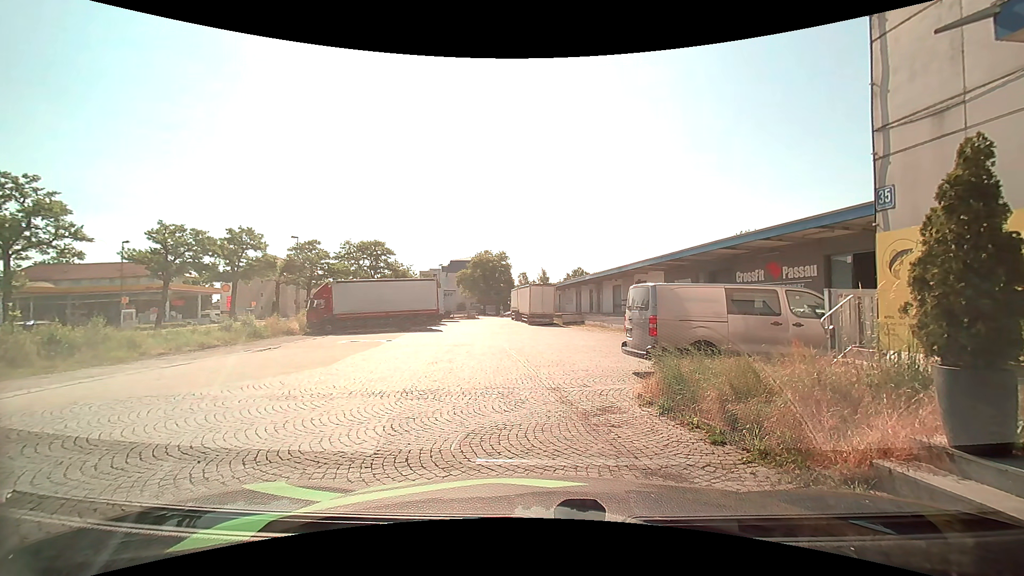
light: Day
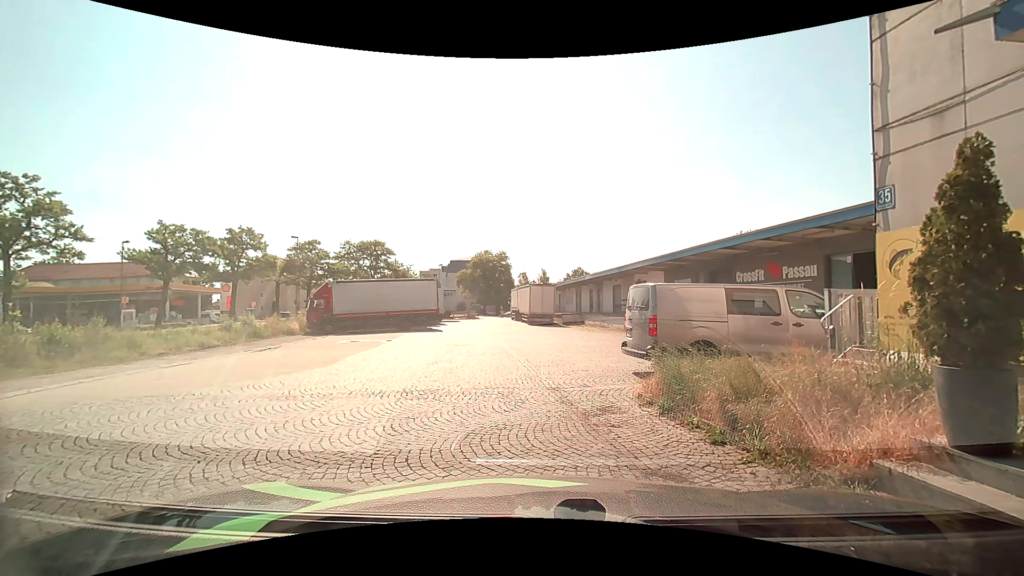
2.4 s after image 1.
(0.0, 0.0) m; 0°
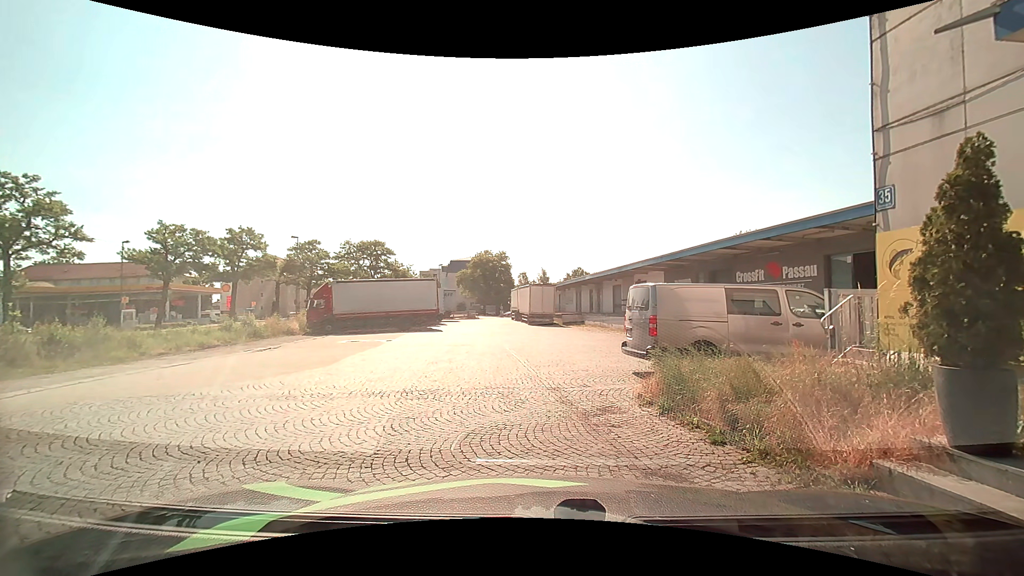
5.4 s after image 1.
(0.0, 0.0) m; 0°
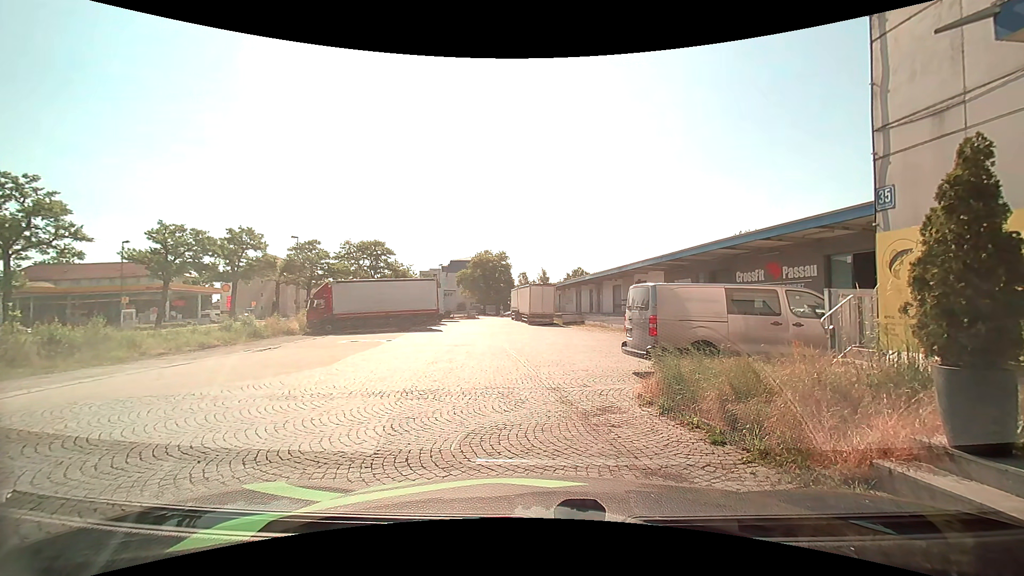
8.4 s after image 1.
(0.0, 0.0) m; 0°
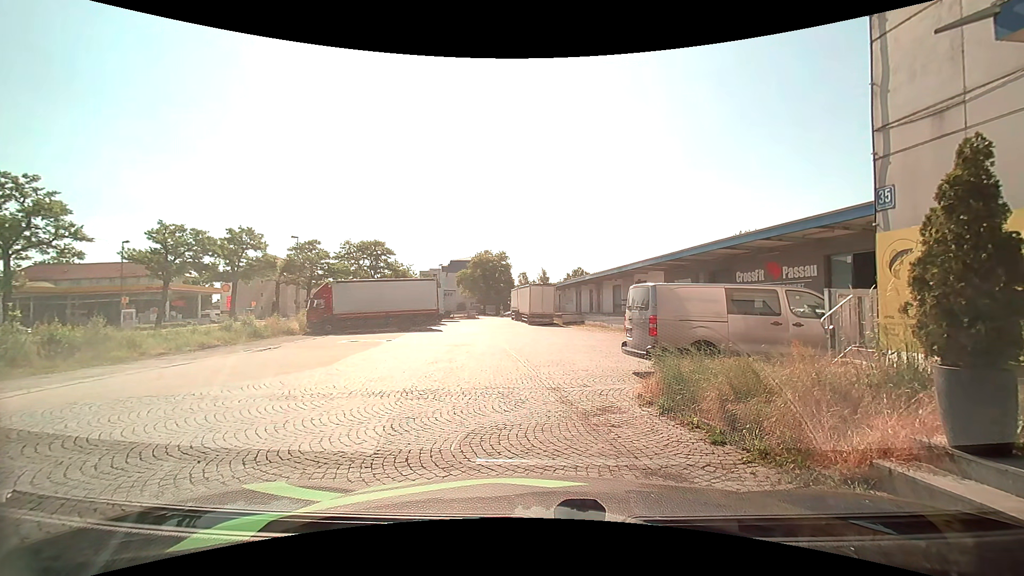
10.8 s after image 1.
(0.0, 0.0) m; 0°
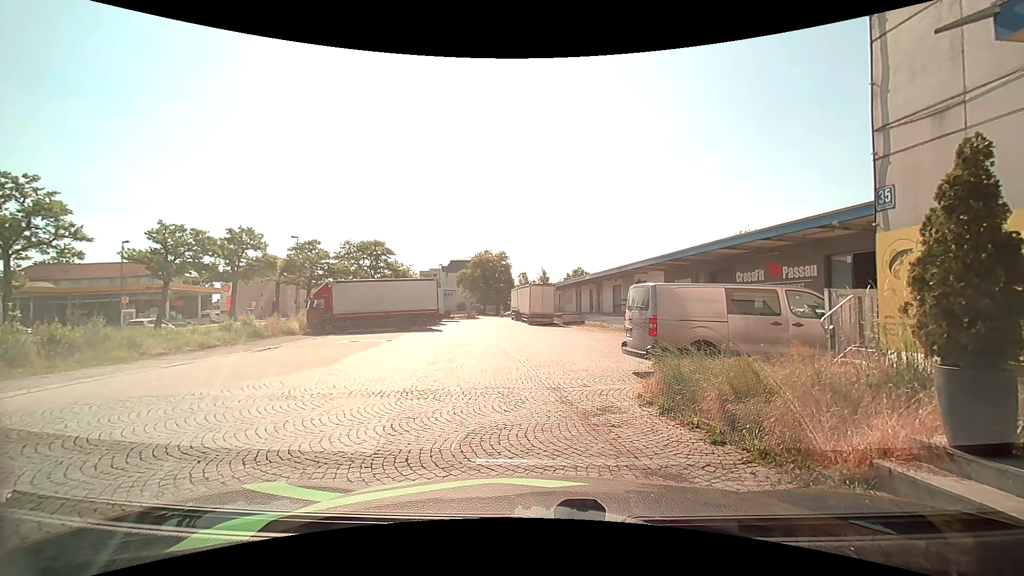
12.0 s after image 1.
(0.0, 0.0) m; 0°
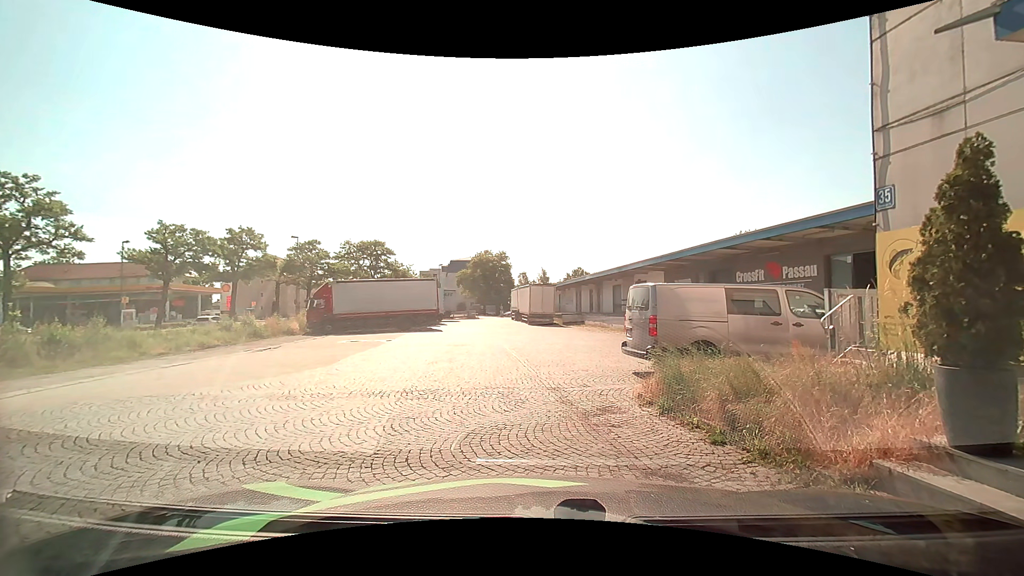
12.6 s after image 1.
(0.0, 0.0) m; 0°
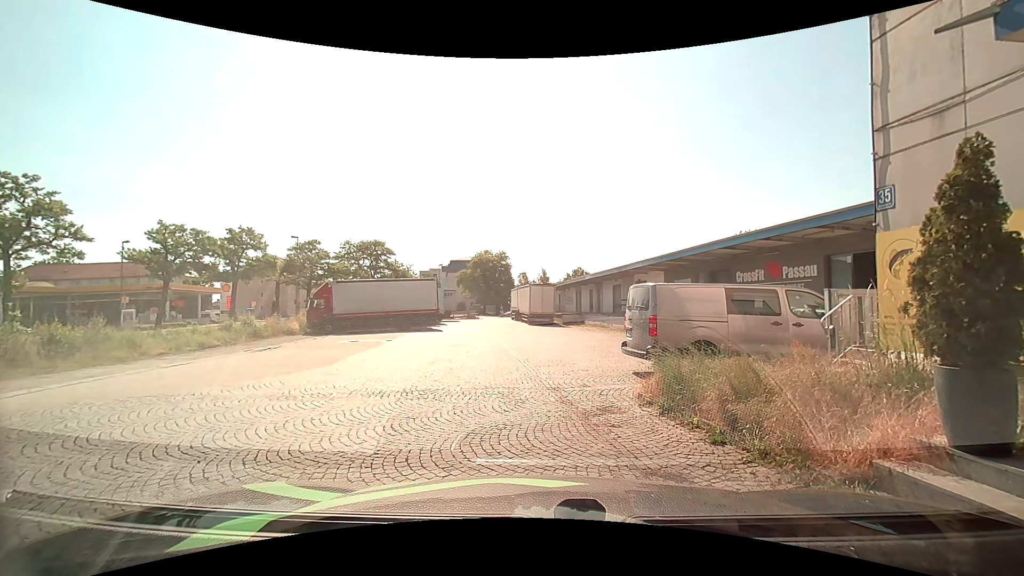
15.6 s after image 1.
(0.0, 0.0) m; 0°
